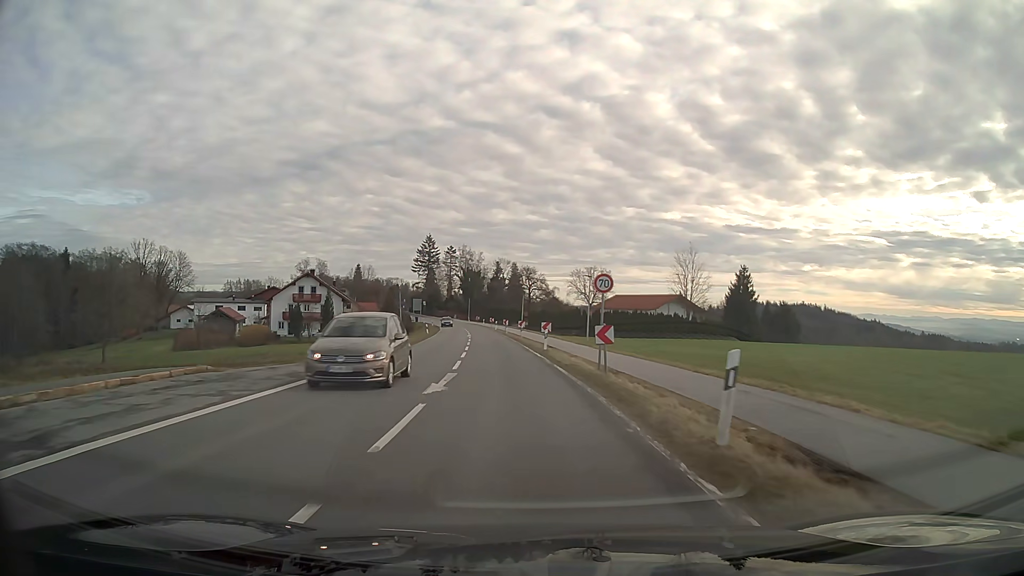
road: secondary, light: Day
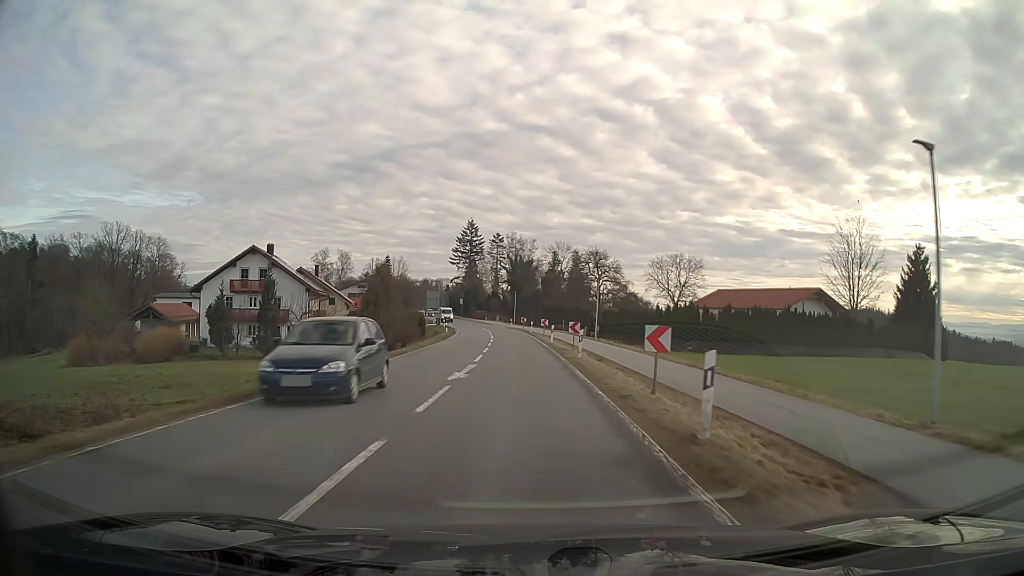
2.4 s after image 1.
(-1.9, +40.5) m; -4°
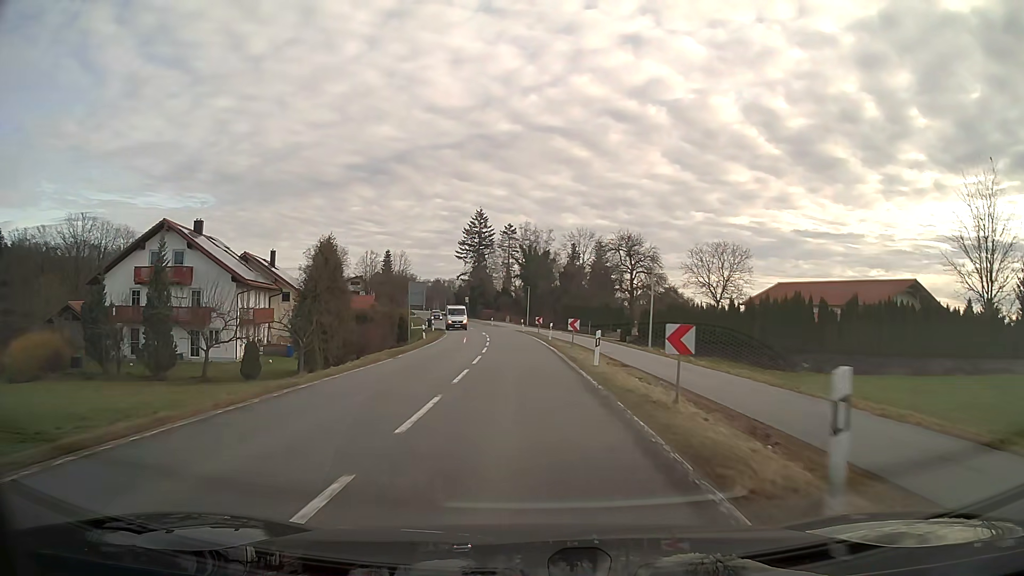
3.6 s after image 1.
(-0.2, +20.4) m; -1°
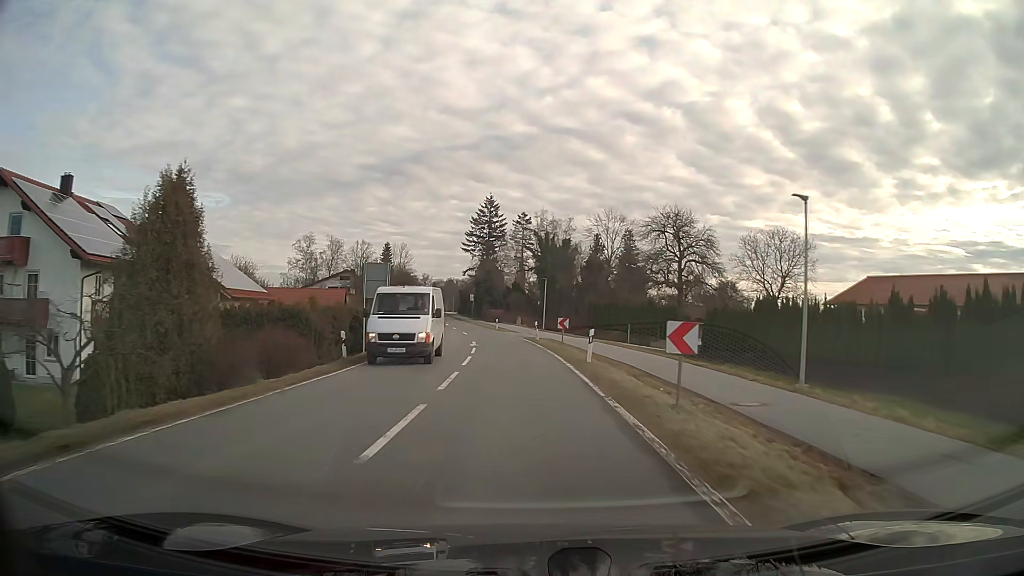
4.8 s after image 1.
(-0.3, +20.3) m; -2°
